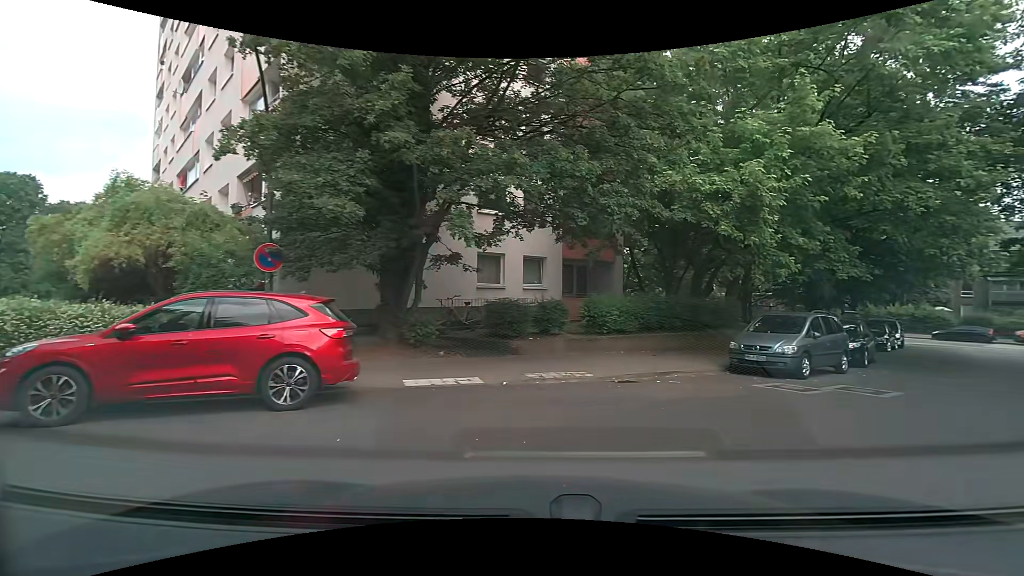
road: residential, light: Day
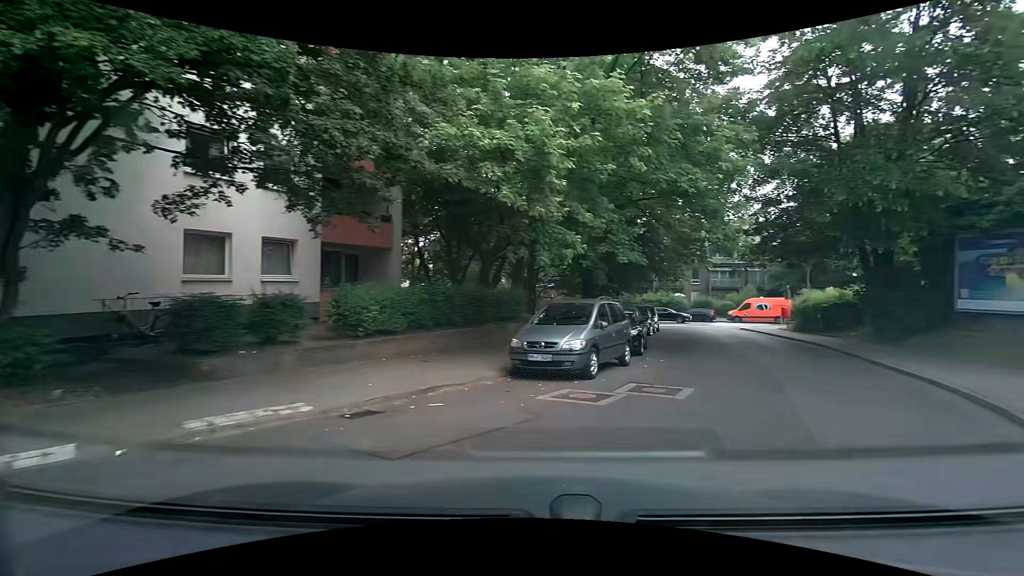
(+0.6, +3.7) m; +21°
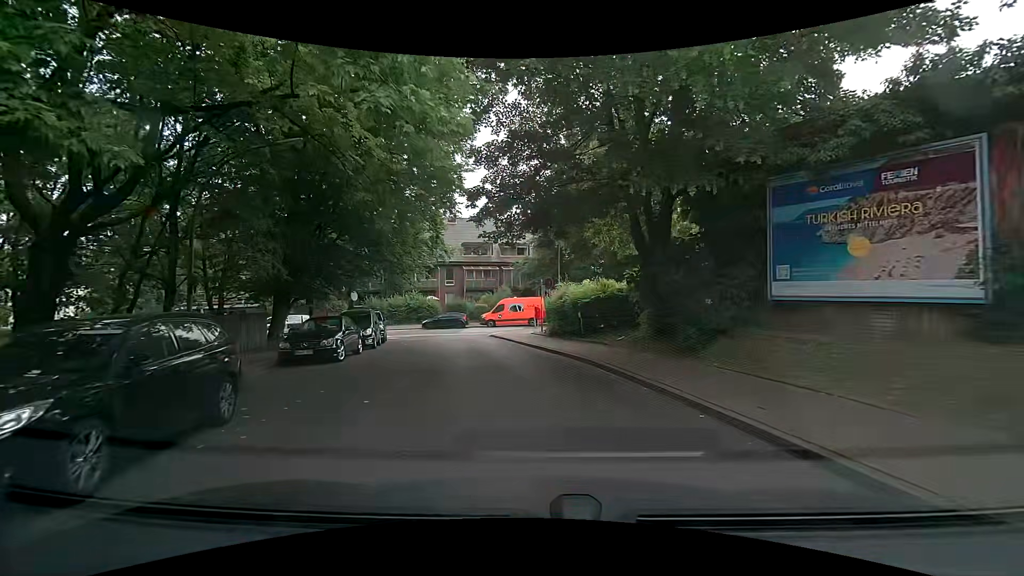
(+4.1, +10.6) m; +27°
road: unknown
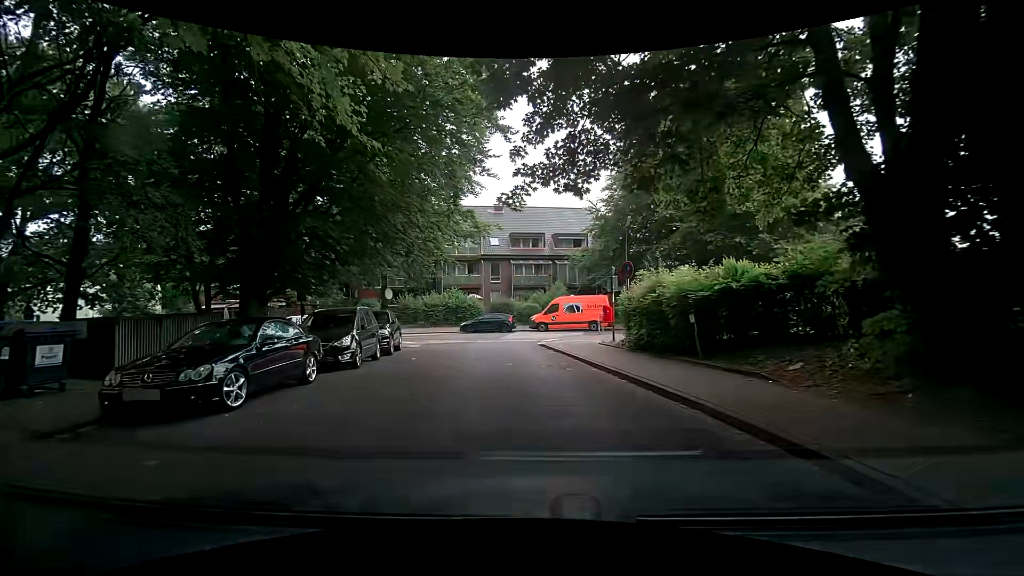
(-0.4, +8.0) m; -6°
